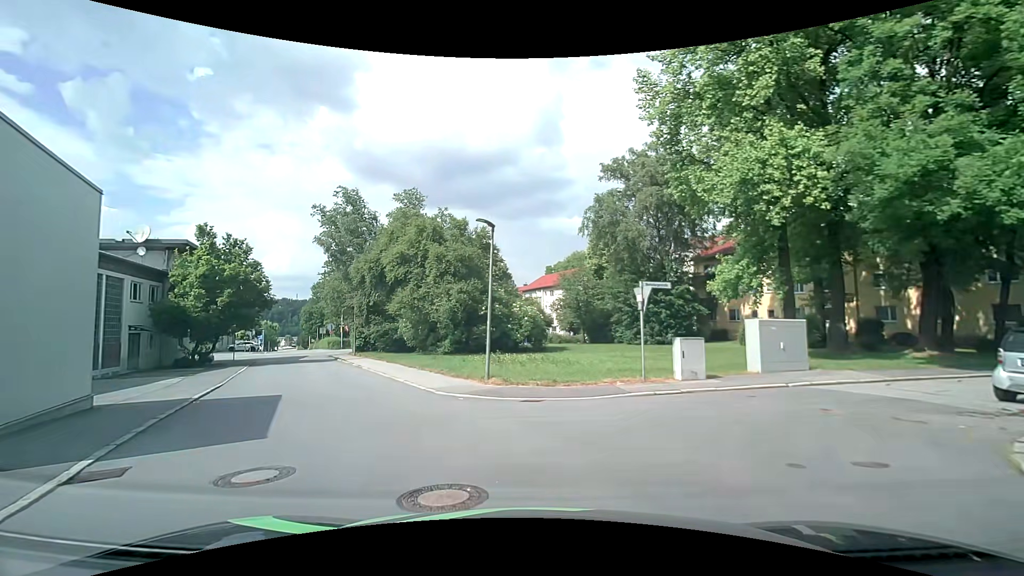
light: Day
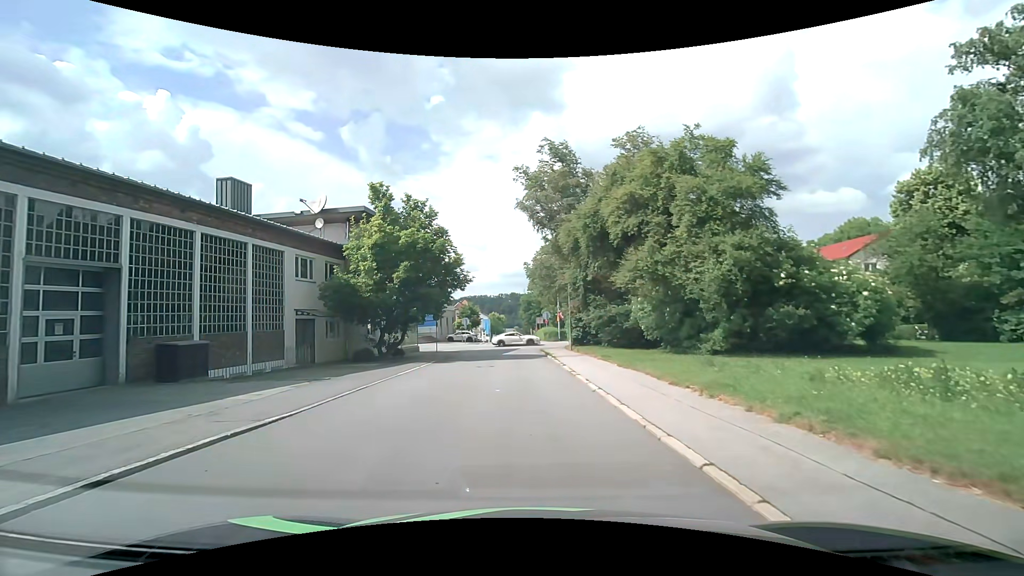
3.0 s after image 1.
(-3.0, +12.6) m; -25°
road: residential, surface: asphalt
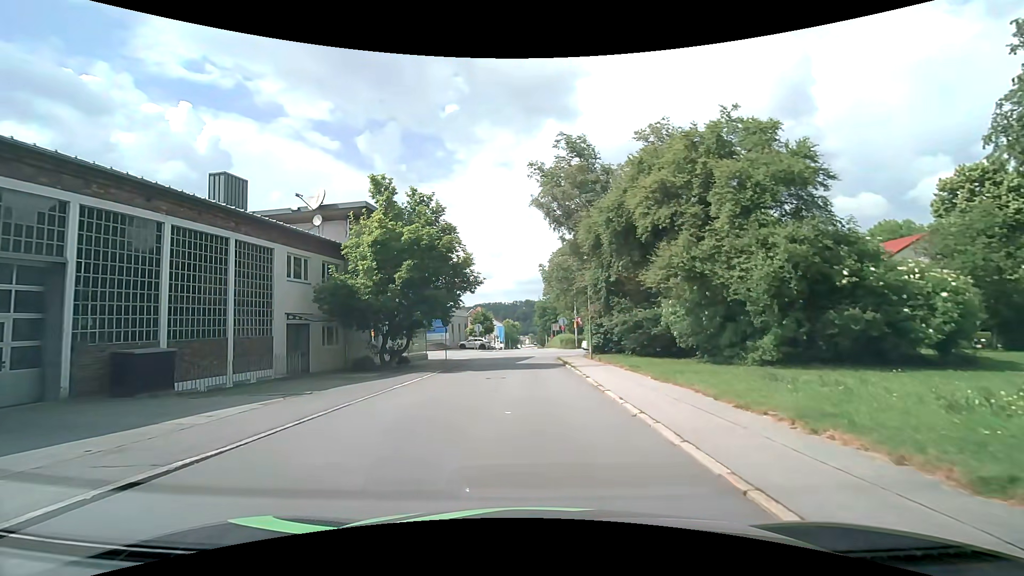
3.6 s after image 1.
(-0.1, +2.7) m; -1°
